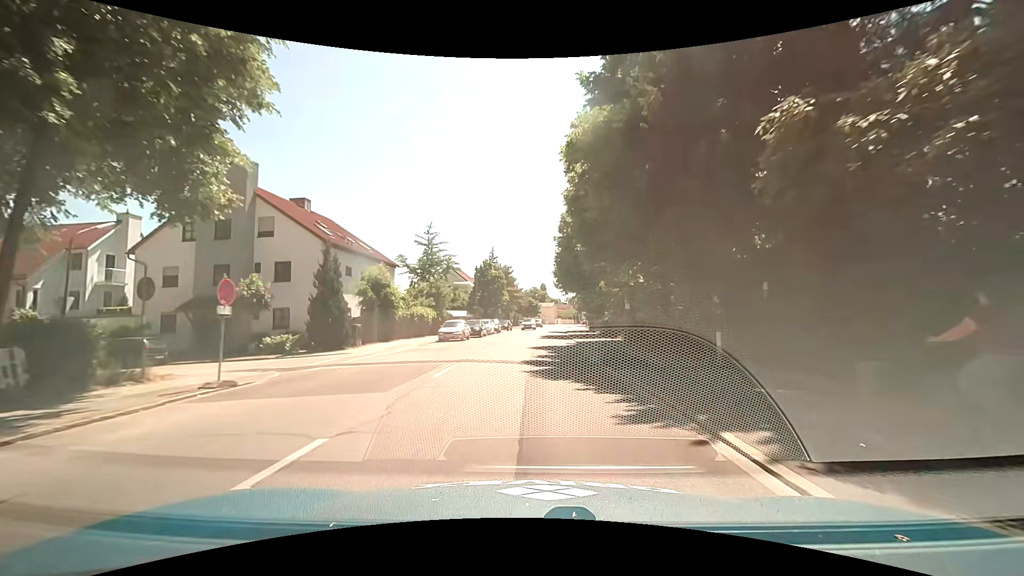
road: secondary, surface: asphalt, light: Day
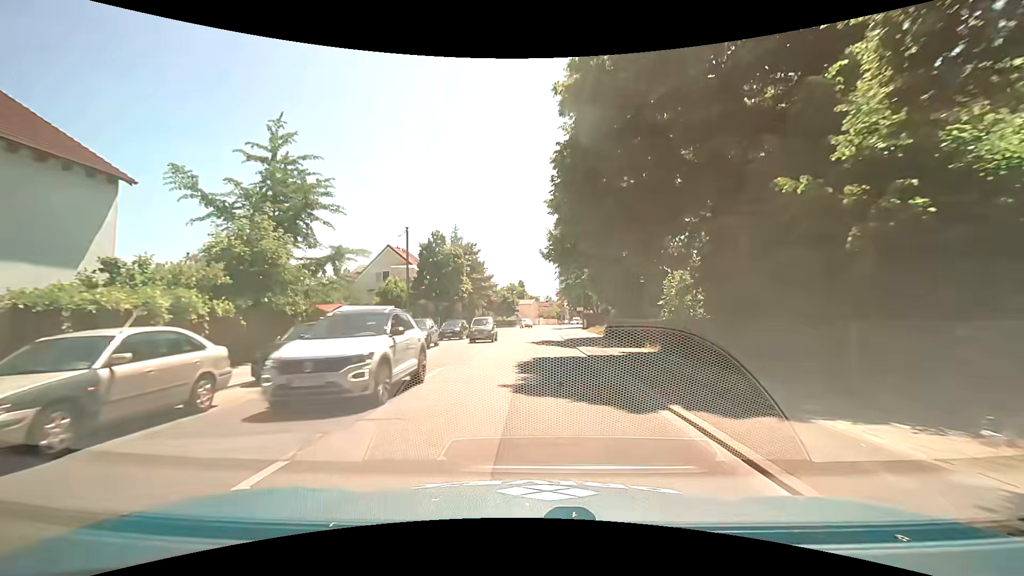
(+0.8, +27.7) m; +3°
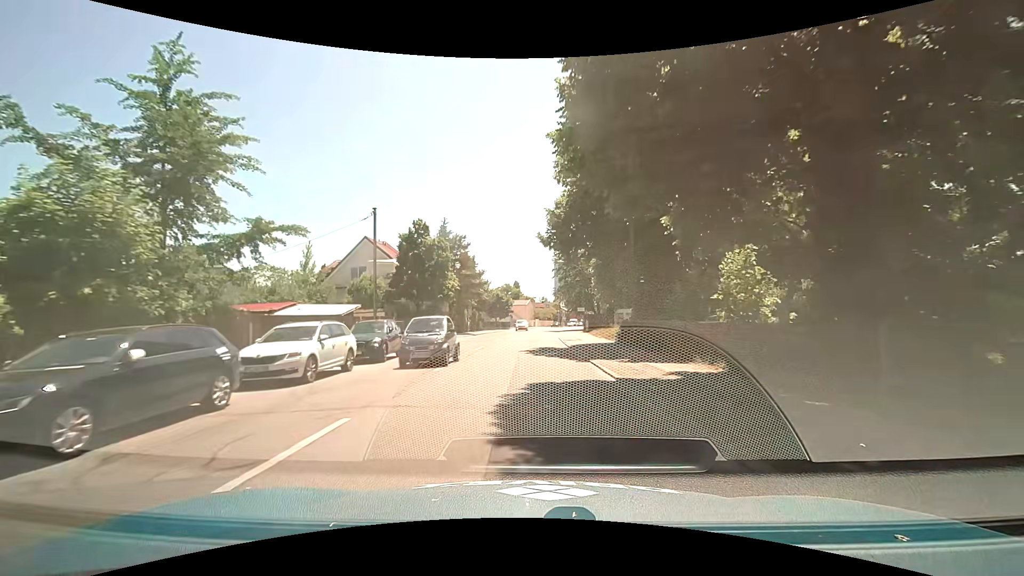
(0.0, +7.0) m; 0°
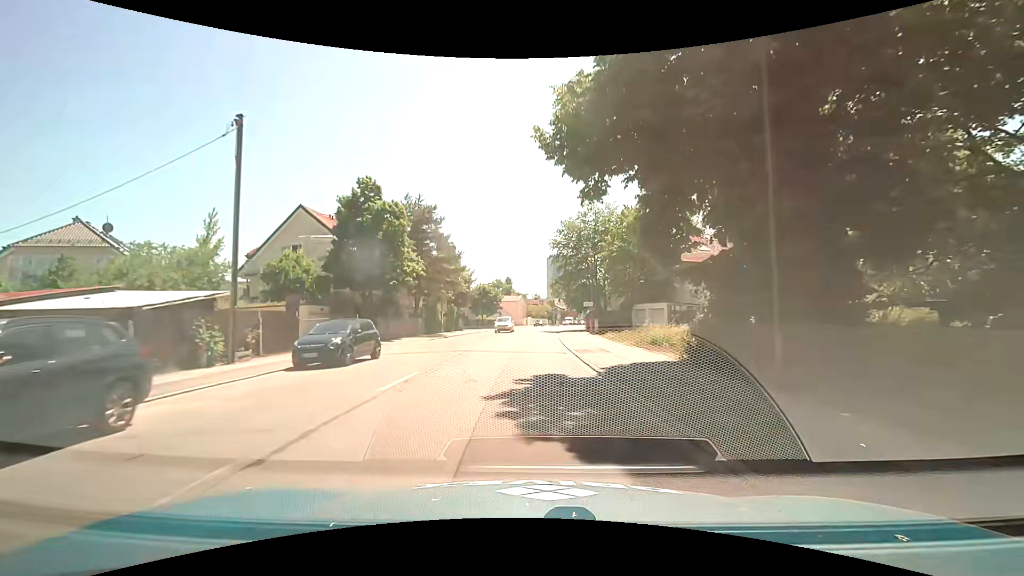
(+0.2, +14.0) m; +1°
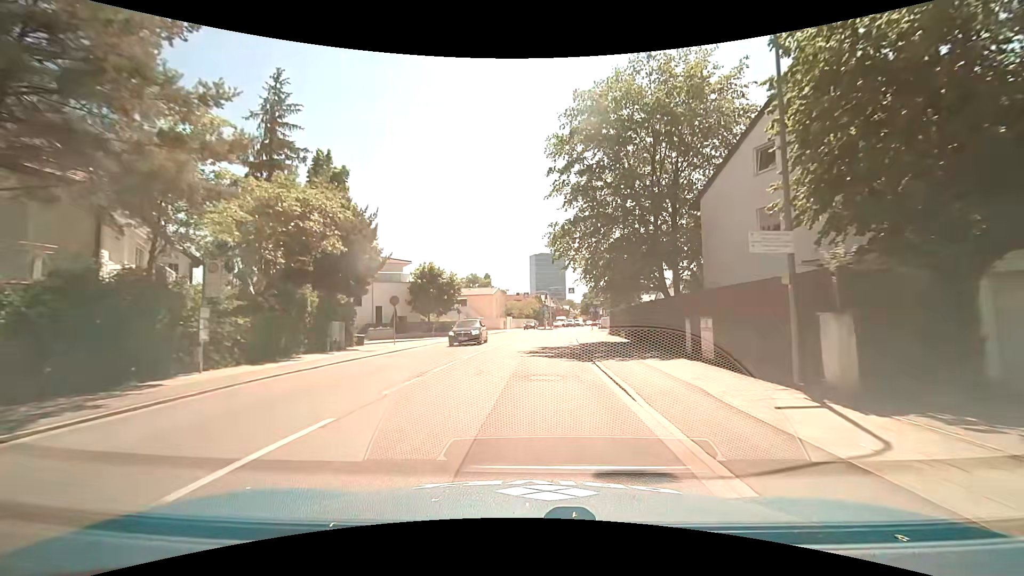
(+0.7, +34.9) m; +2°
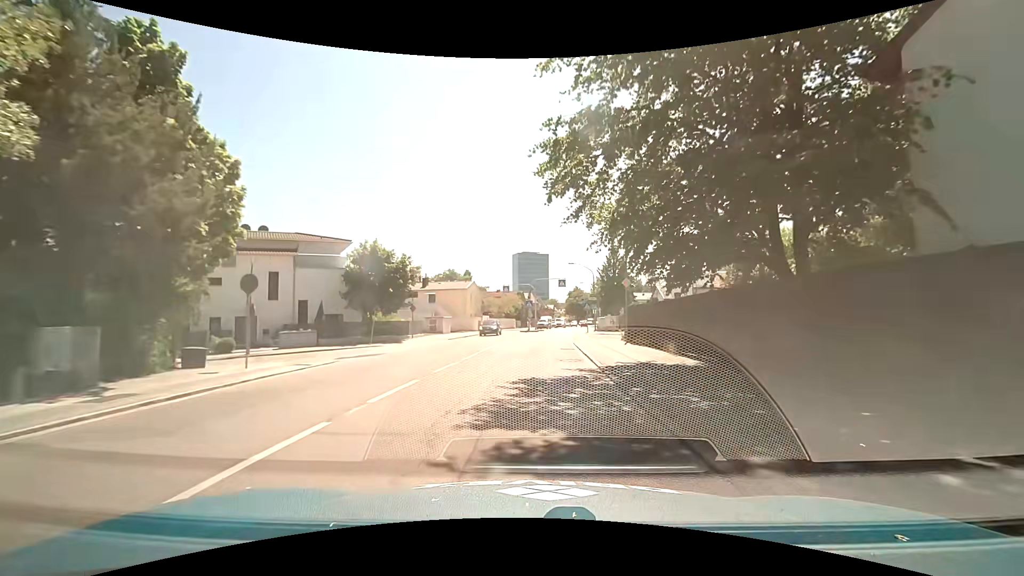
(+0.2, +13.9) m; +2°
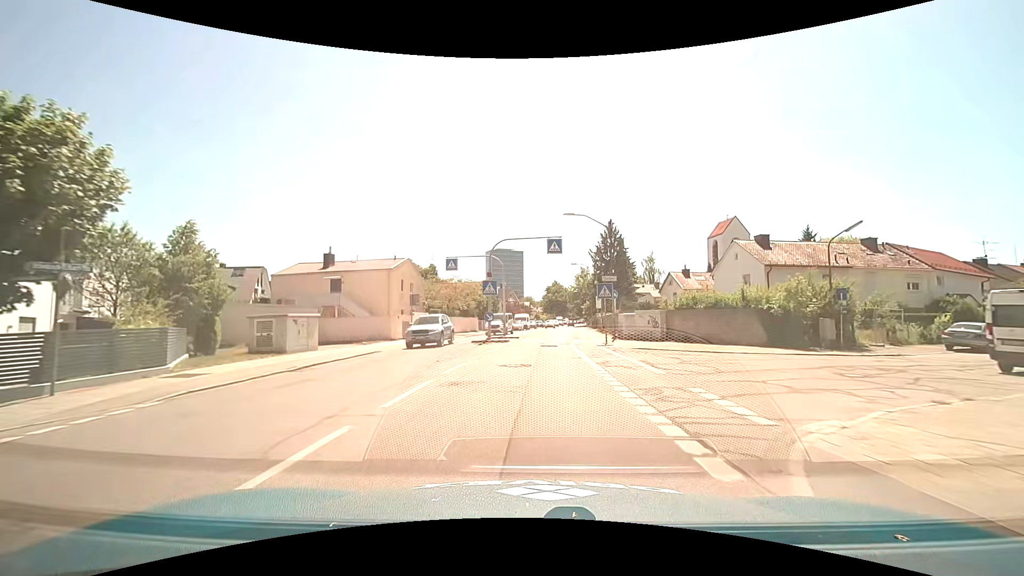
(+0.8, +27.4) m; +3°
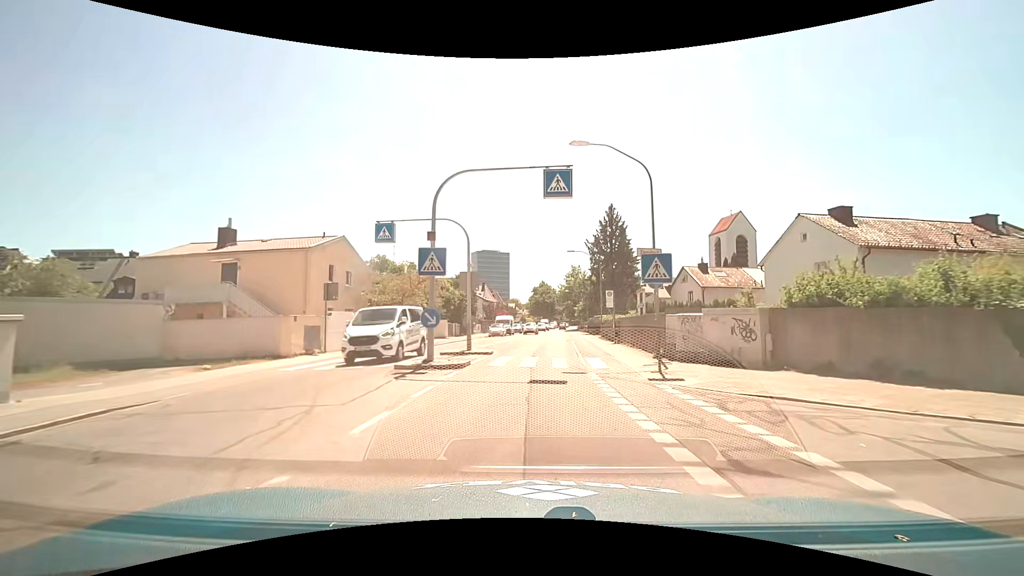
(+0.2, +13.6) m; +2°
(0, +10) (0, +20) (+1, +30) (+1, +40) (+2, +50) (+3, +60) (+3, +70) (+4, +80) (+5, +90) (+5, +100) m
